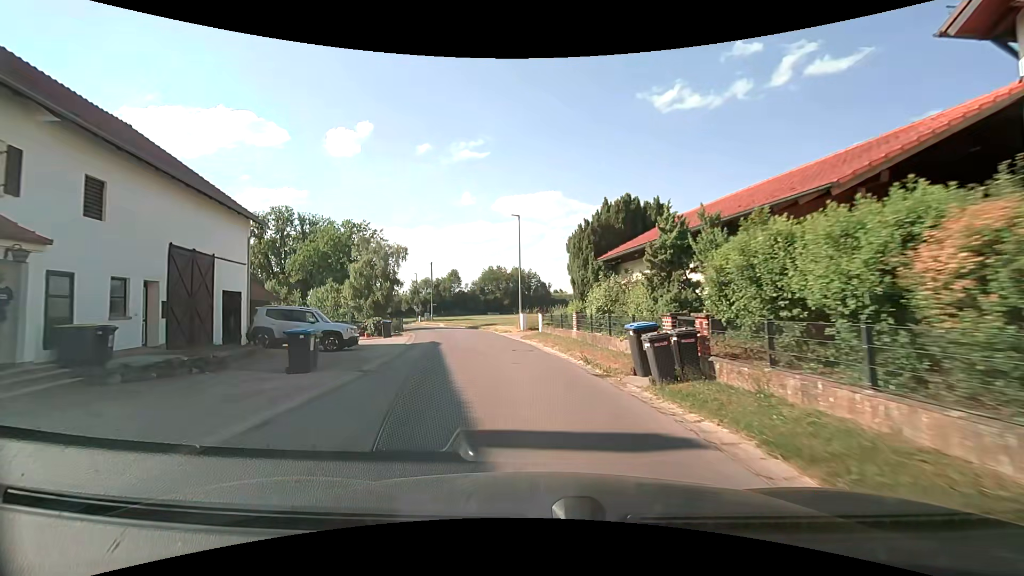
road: residential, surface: asphalt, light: Day
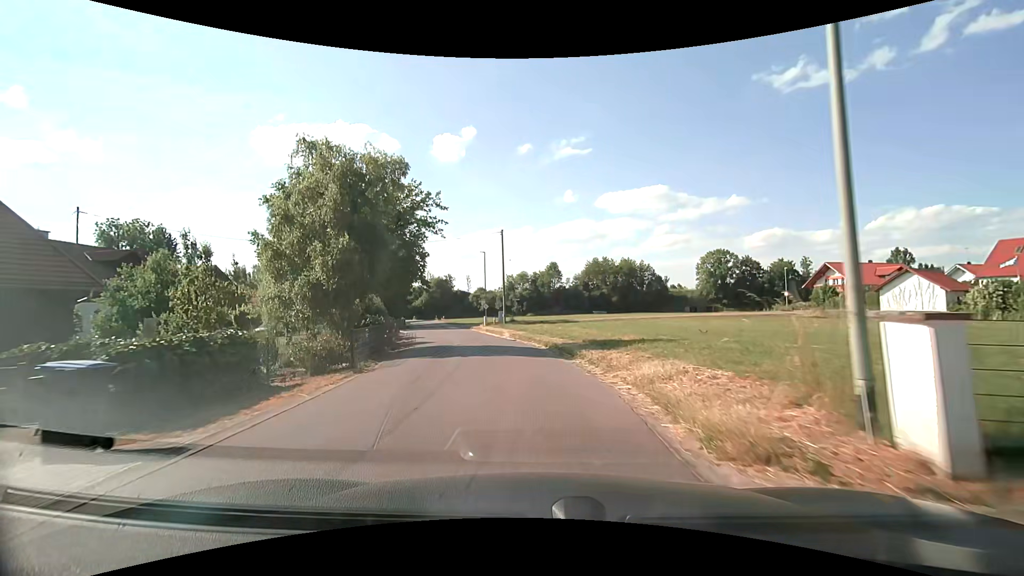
(-2.8, +28.1) m; -11°
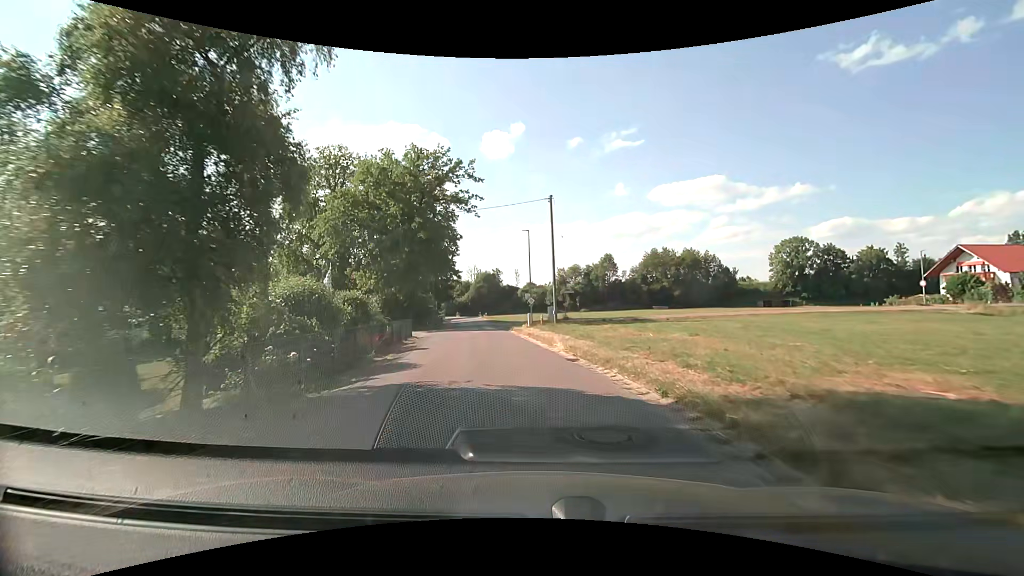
(-0.7, +11.9) m; -6°
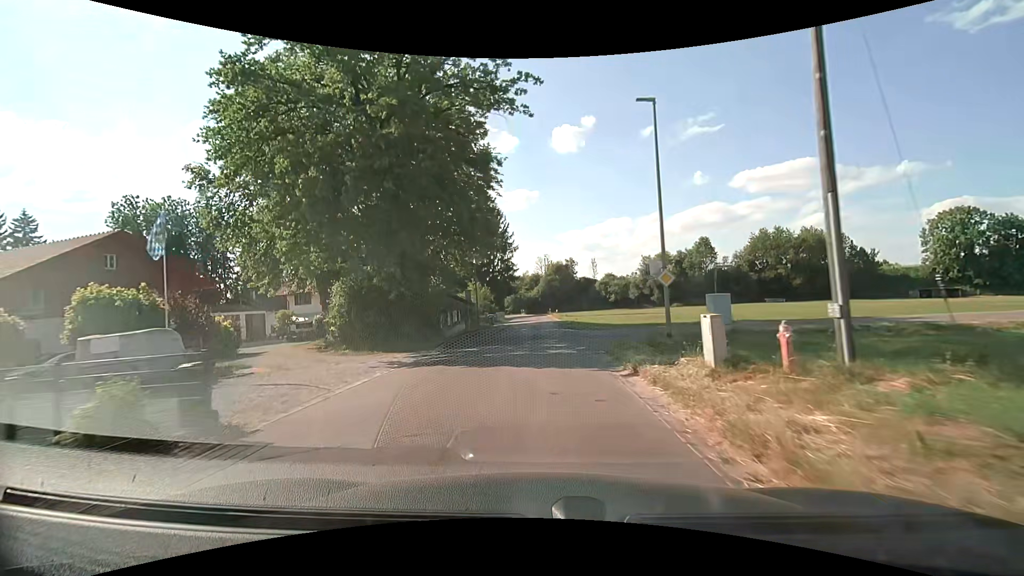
(-1.9, +24.3) m; -8°
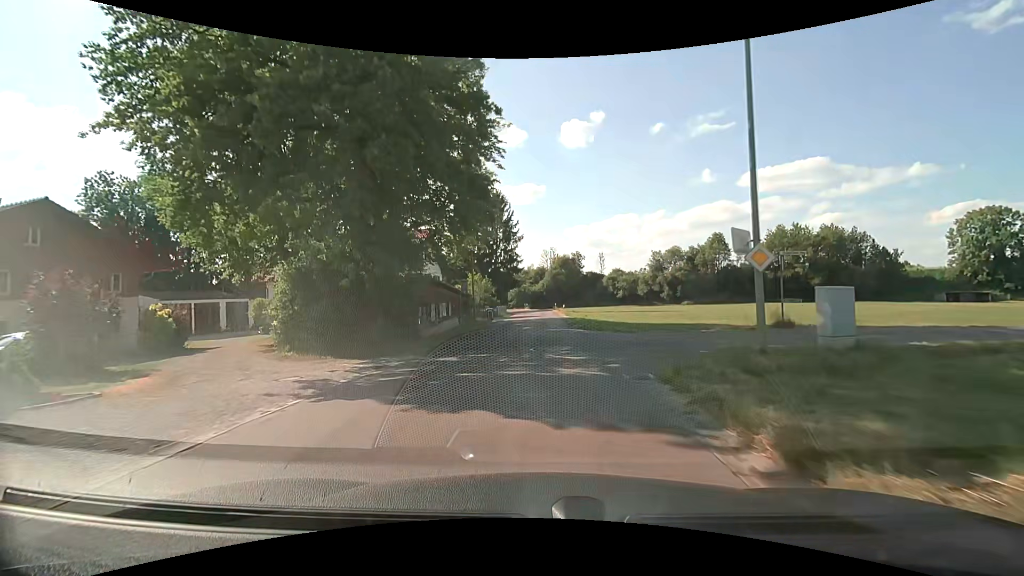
(-0.1, +6.0) m; -1°
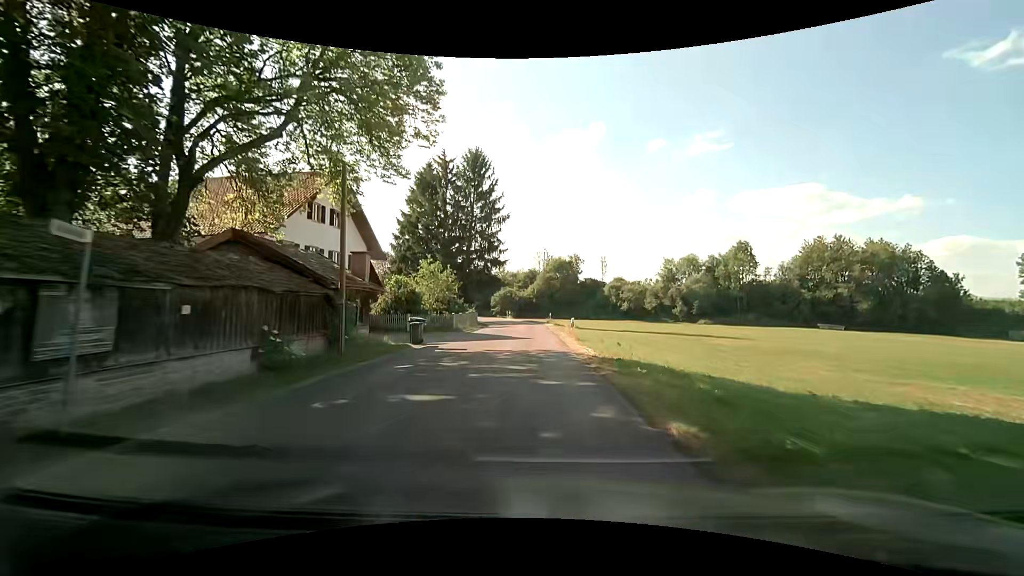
(+0.5, +25.4) m; +1°
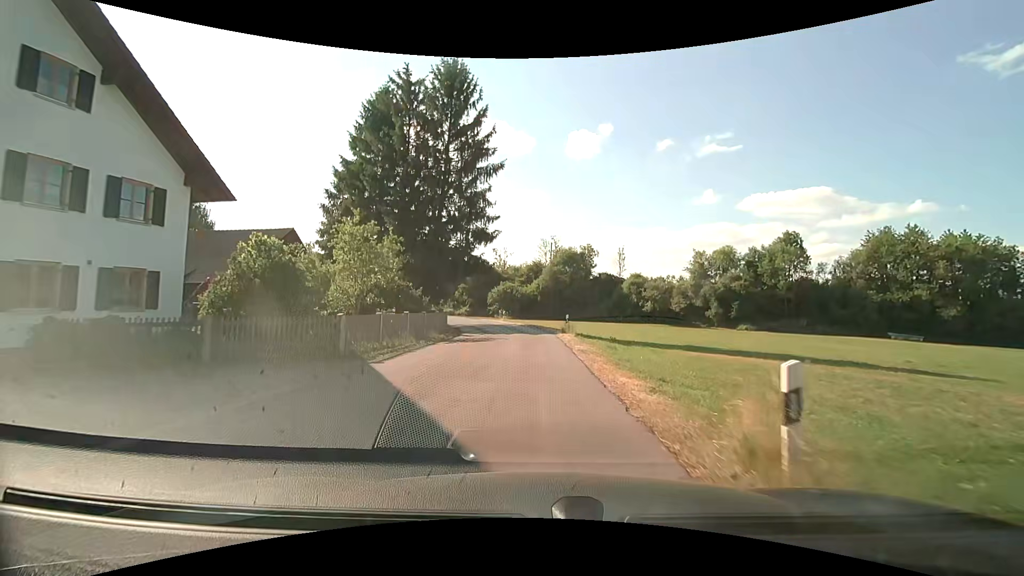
(-0.1, +21.2) m; 0°
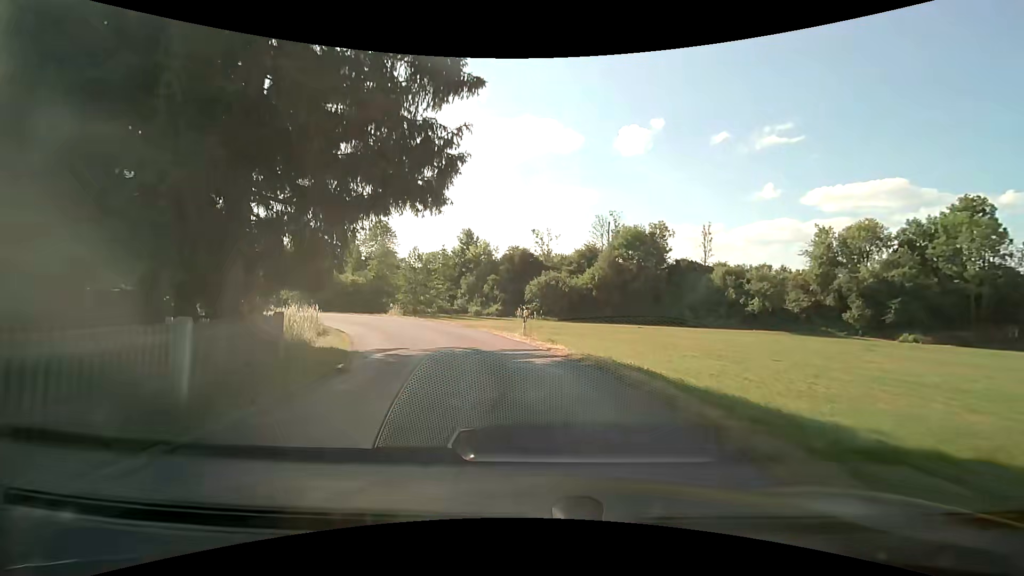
(-0.6, +28.8) m; -5°
(-1, +10) (-3, +20) (-7, +29) (-12, +37) (-19, +45) (-27, +50) (-36, +55) (-45, +60) (-54, +64) (-63, +68) m
